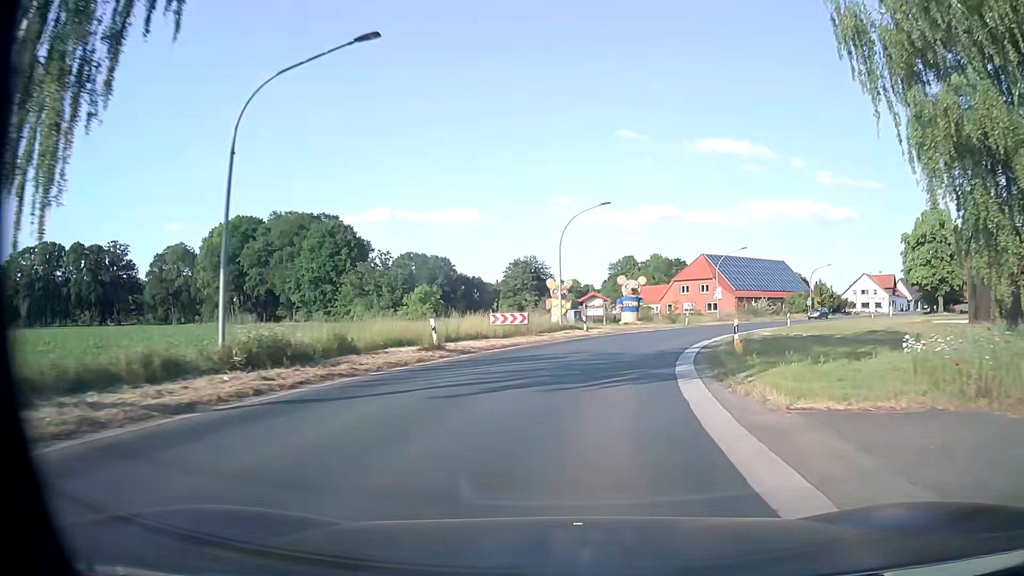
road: secondary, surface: asphalt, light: Day
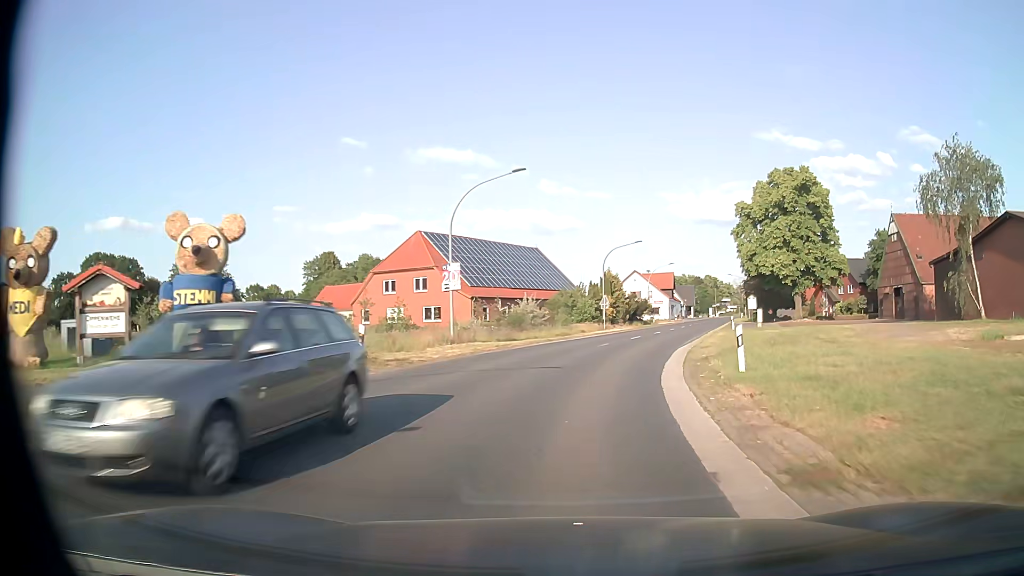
(+7.8, +39.2) m; +23°
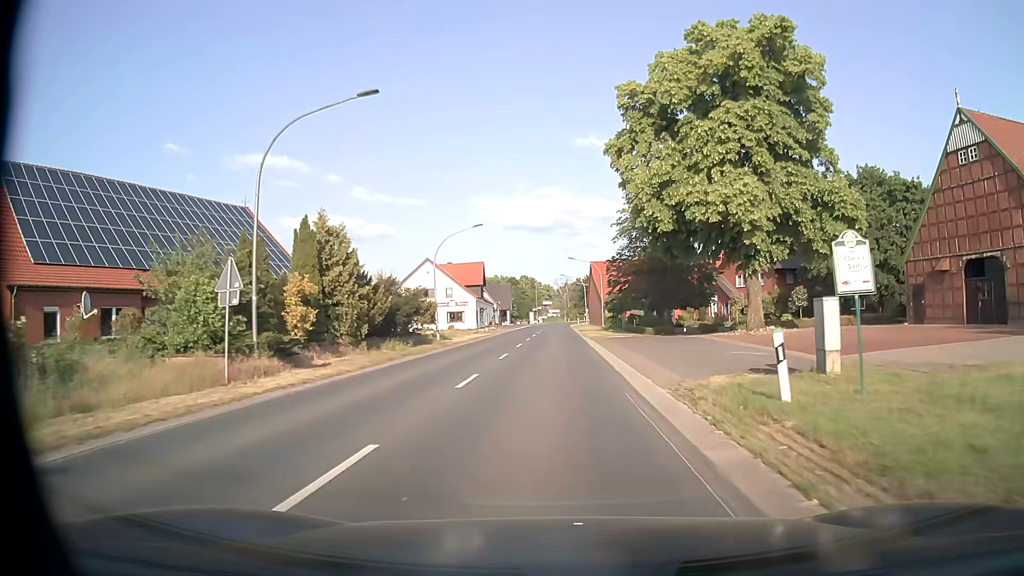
(+7.1, +39.5) m; +17°
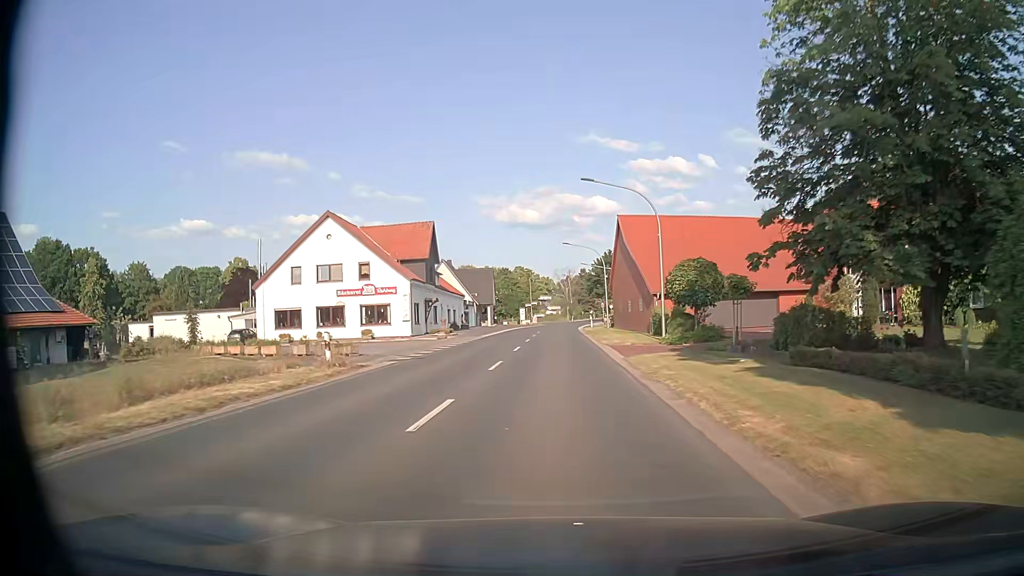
(0.0, +40.4) m; 0°
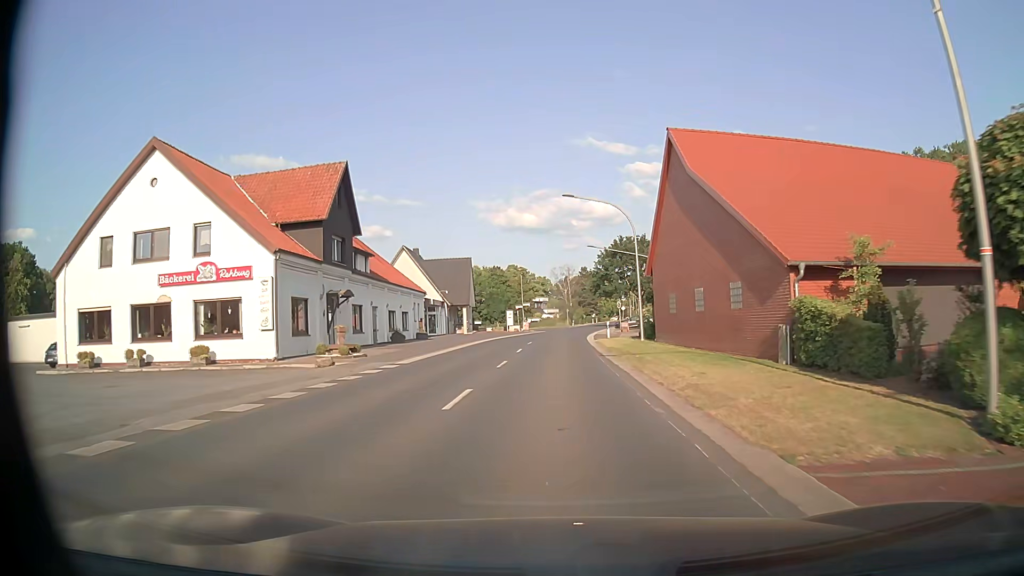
(+0.1, +24.3) m; 0°
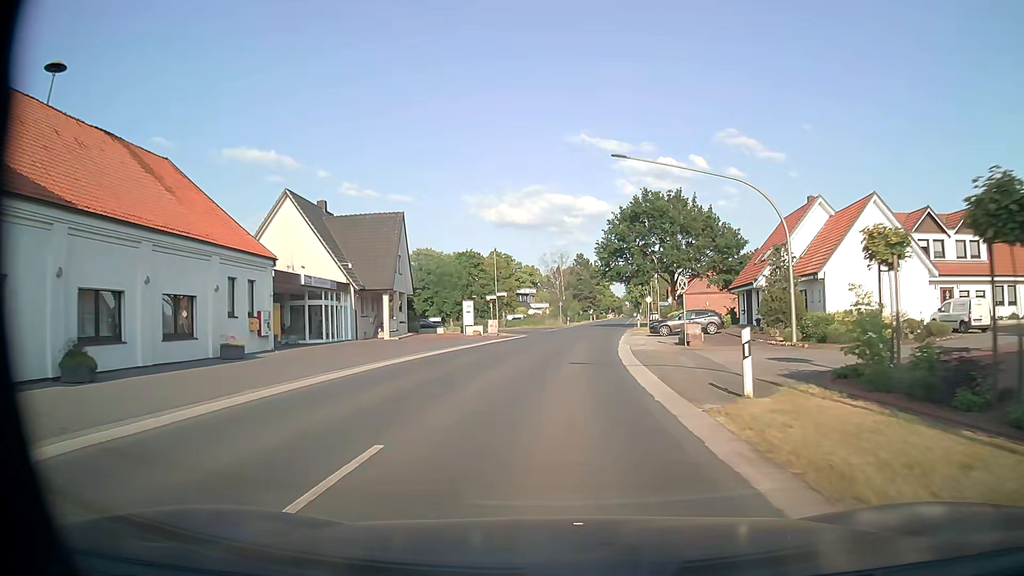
(+0.3, +32.5) m; +1°
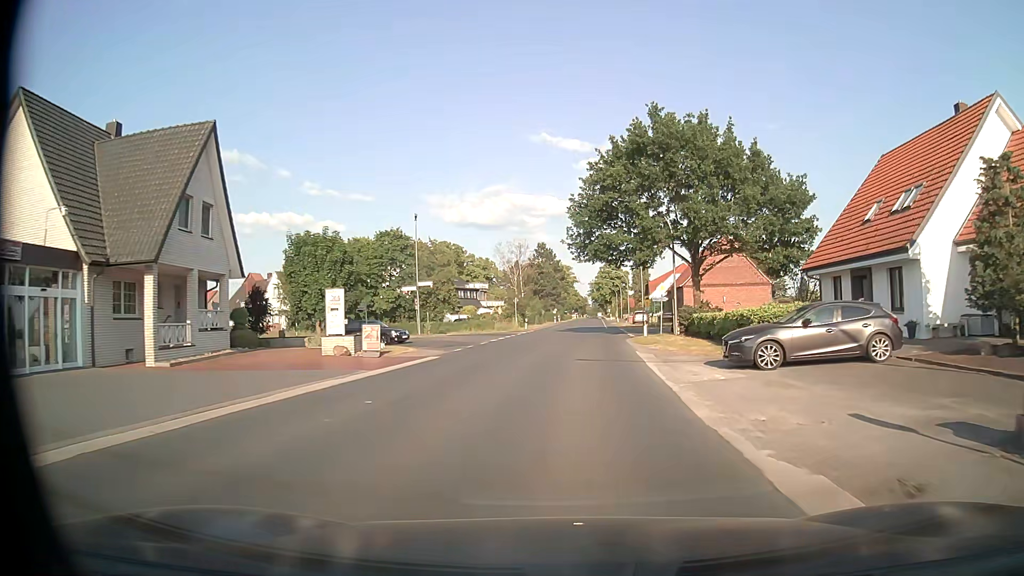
(+0.7, +24.3) m; +3°
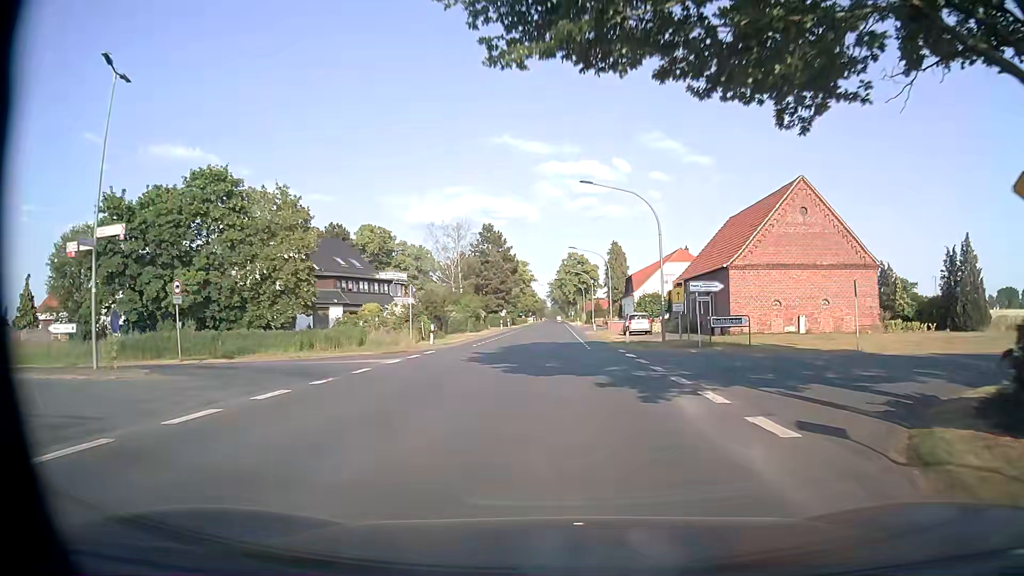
(+1.3, +32.4) m; +4°
(0, +10) (0, +20) (0, +30) (0, +40) (0, +50) (0, +60) (0, +70) (0, +80) (0, +90) (0, +100) m
